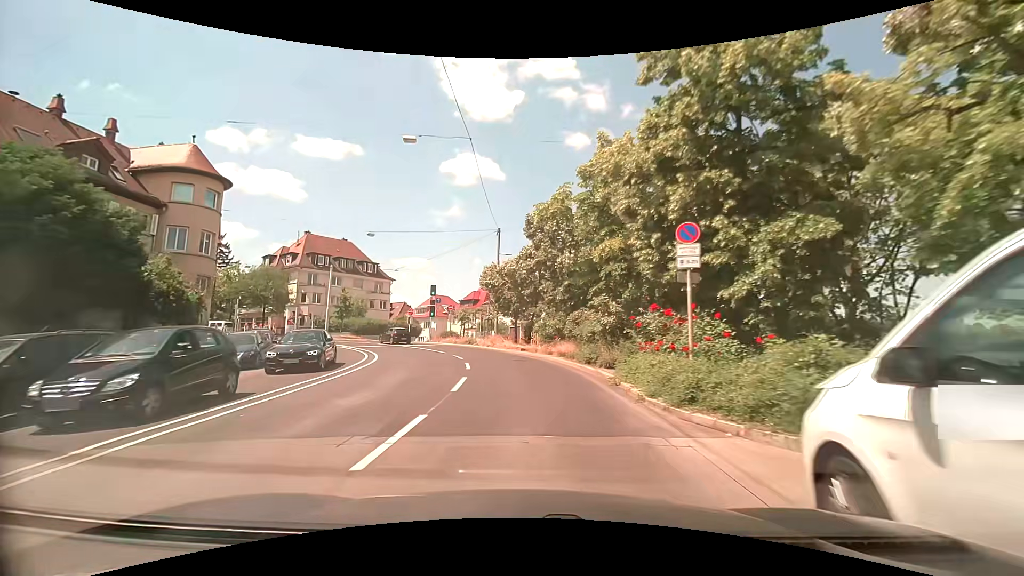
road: secondary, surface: asphalt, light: Day
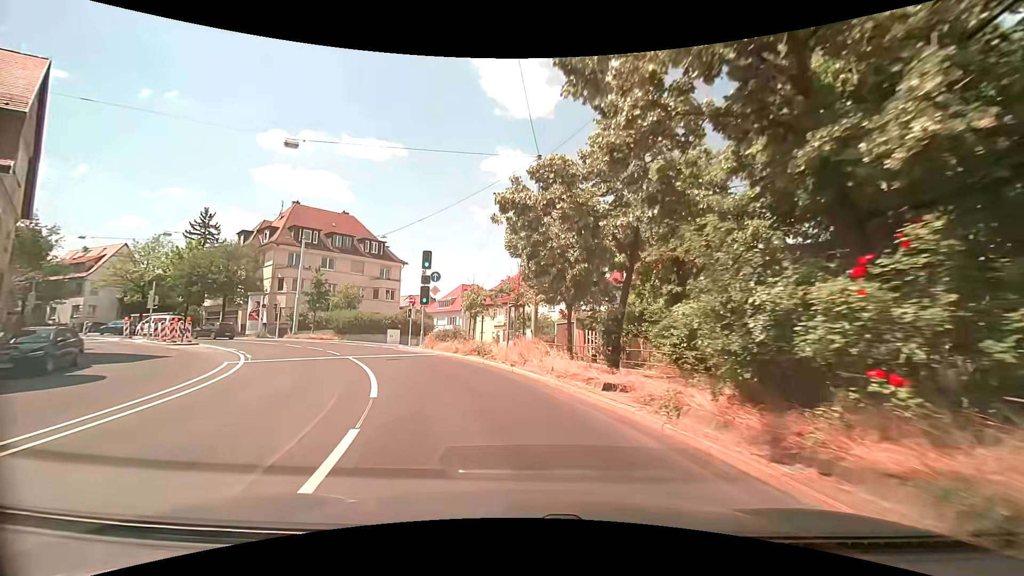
(-0.8, +19.7) m; -4°
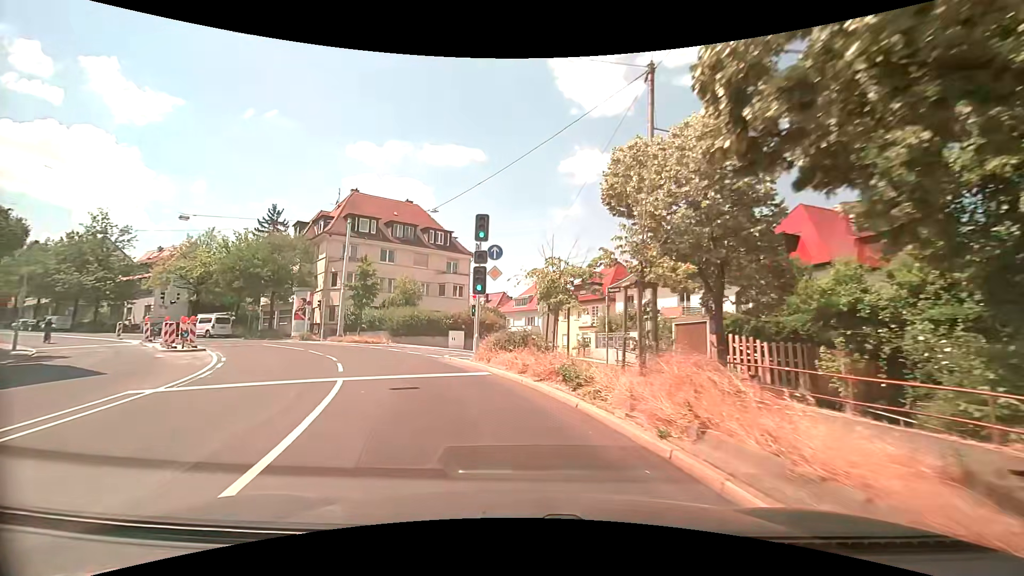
(-0.8, +9.5) m; -9°
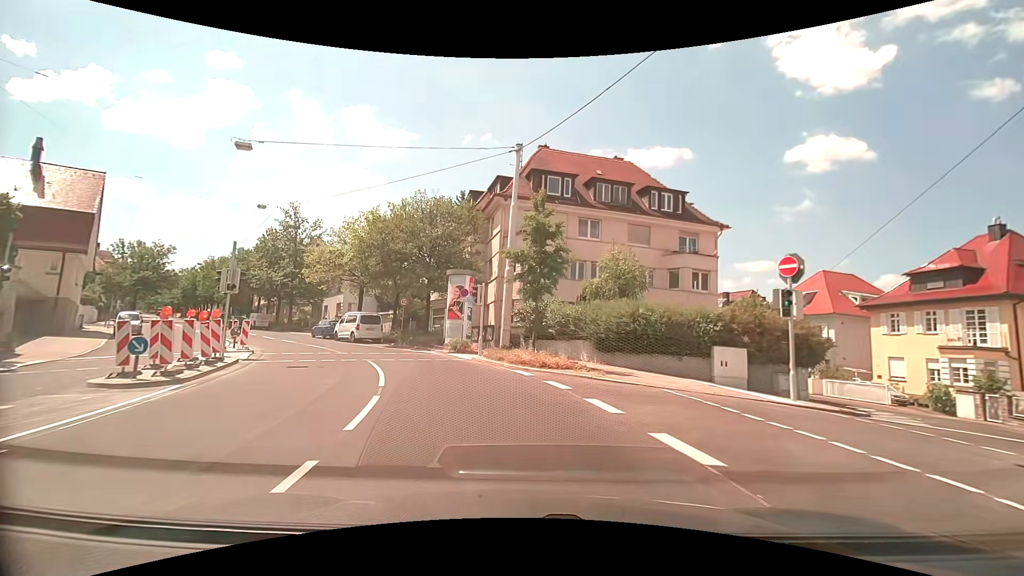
(-4.1, +17.6) m; -25°
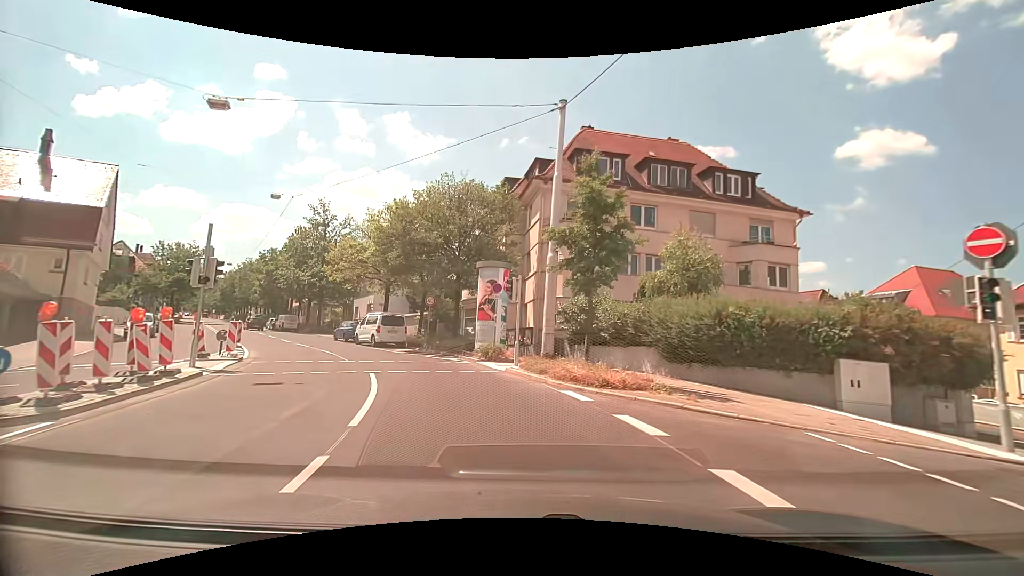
(-0.2, +4.4) m; -4°
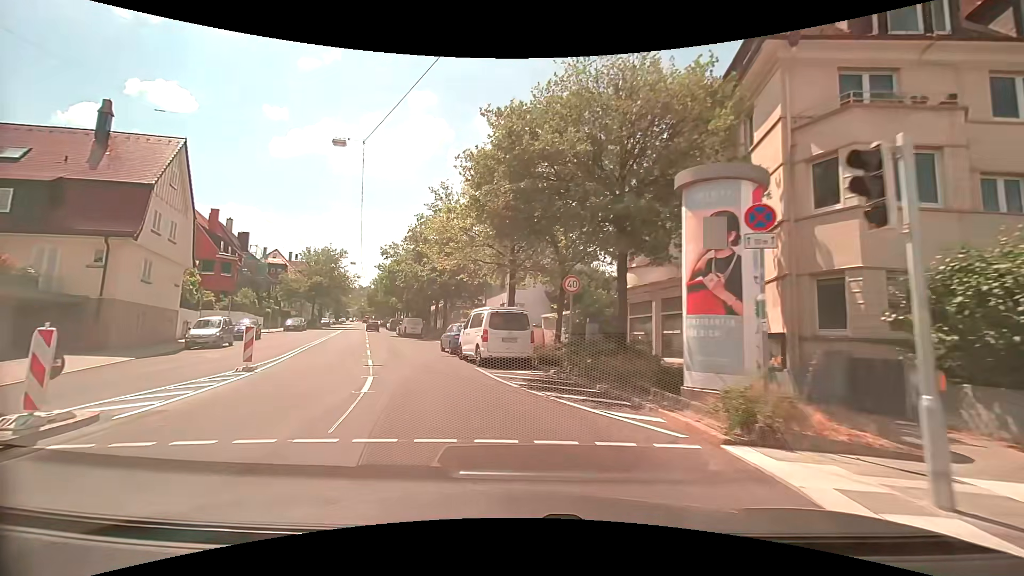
(-1.8, +12.9) m; -16°
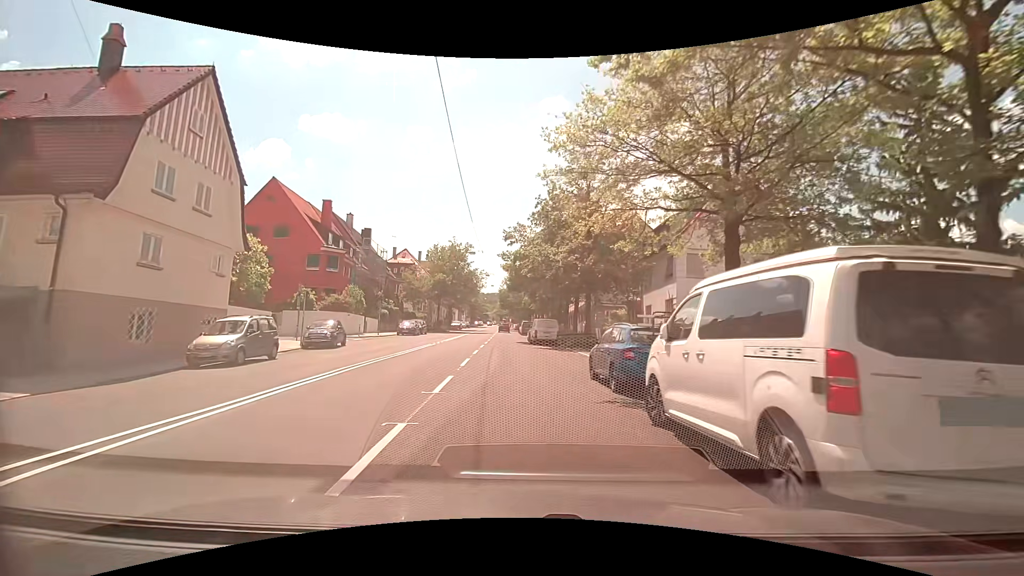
(-2.1, +12.7) m; -17°
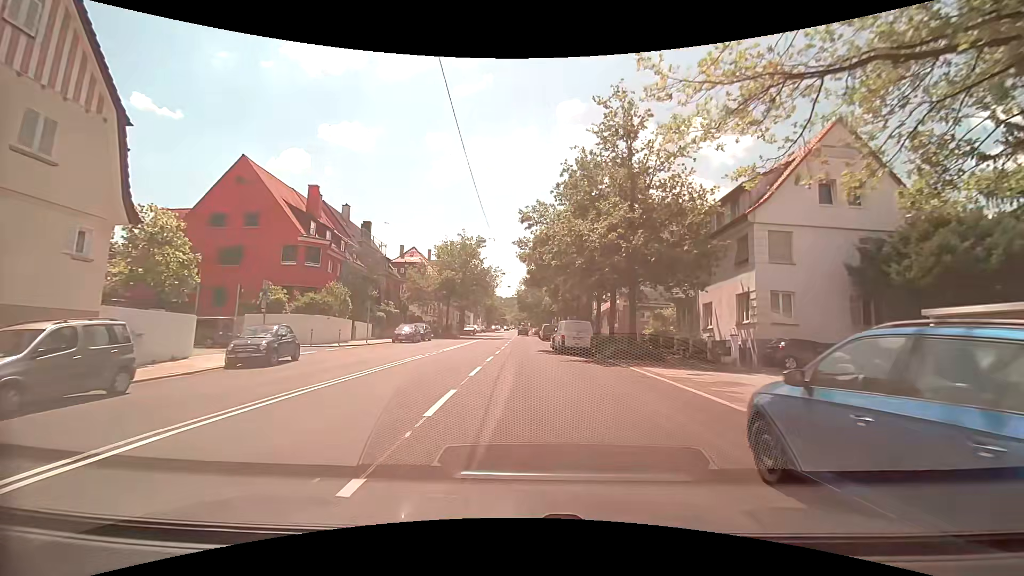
(-0.1, +8.5) m; -2°
(0, +10) (0, +20) (0, +30) (0, +40) (0, +50) (0, +60) (0, +70) (0, +80) (0, +90) (0, +100) m
